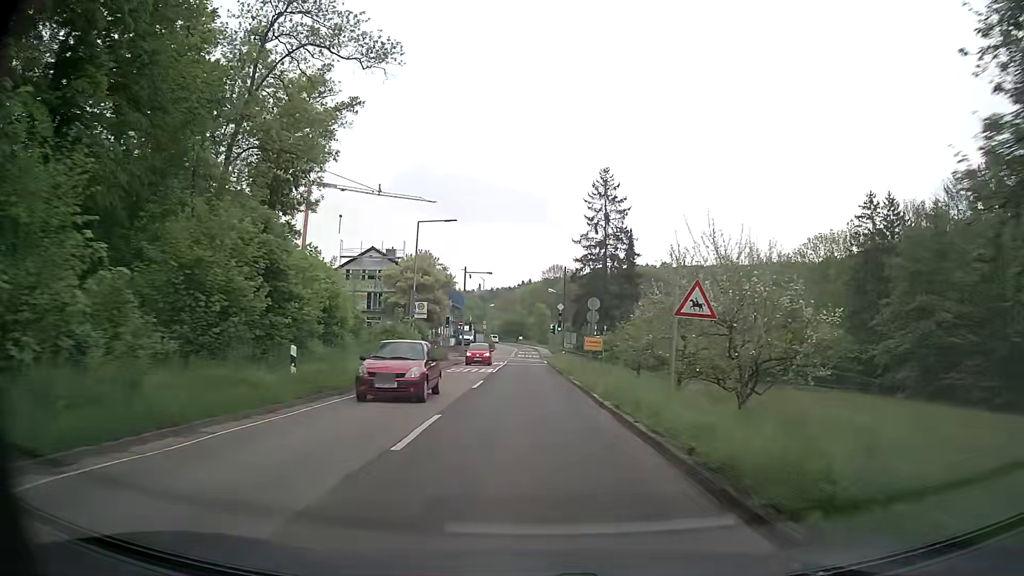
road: secondary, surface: asphalt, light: Day
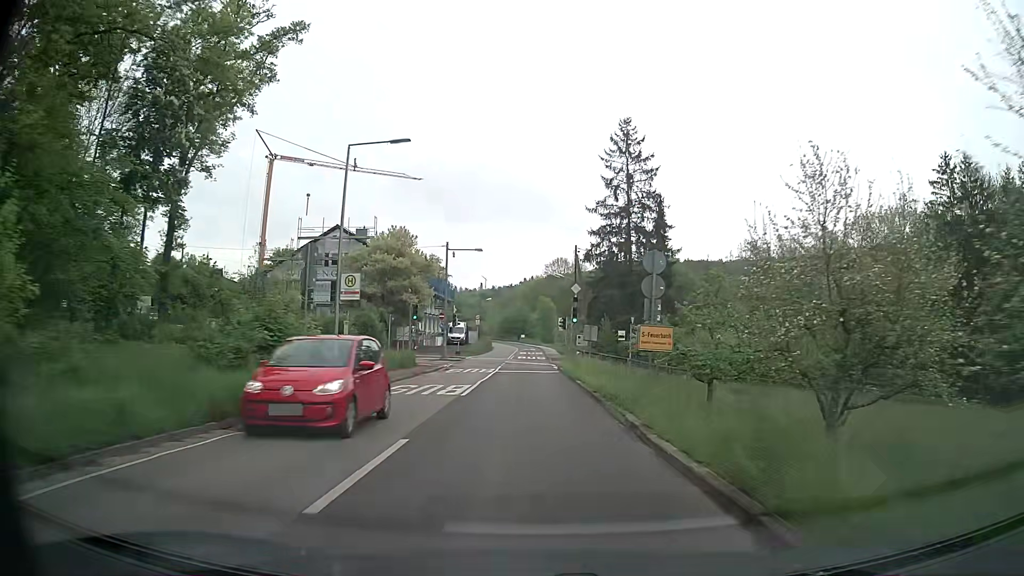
(+0.1, +15.8) m; 0°
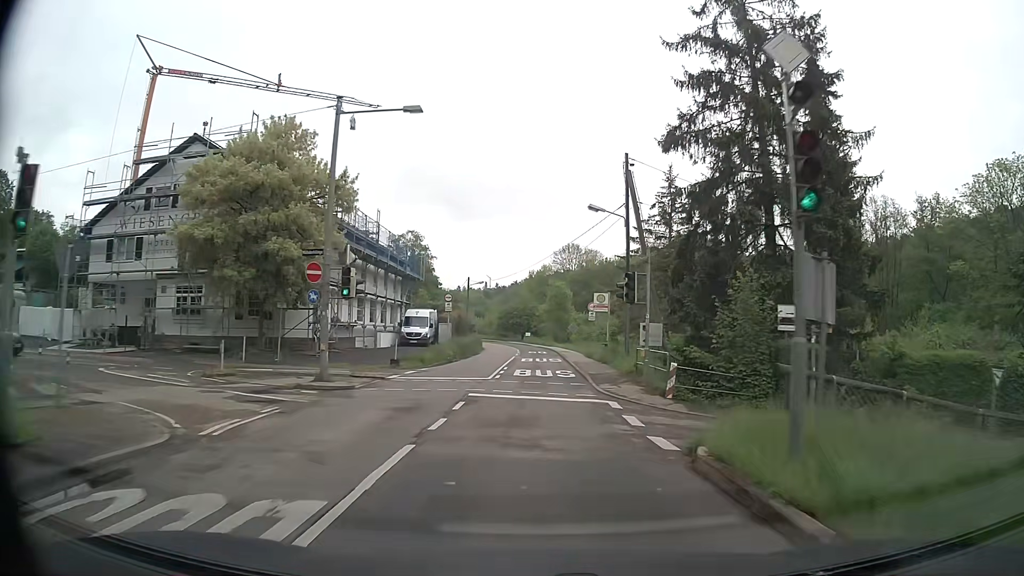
(-0.2, +31.1) m; -1°
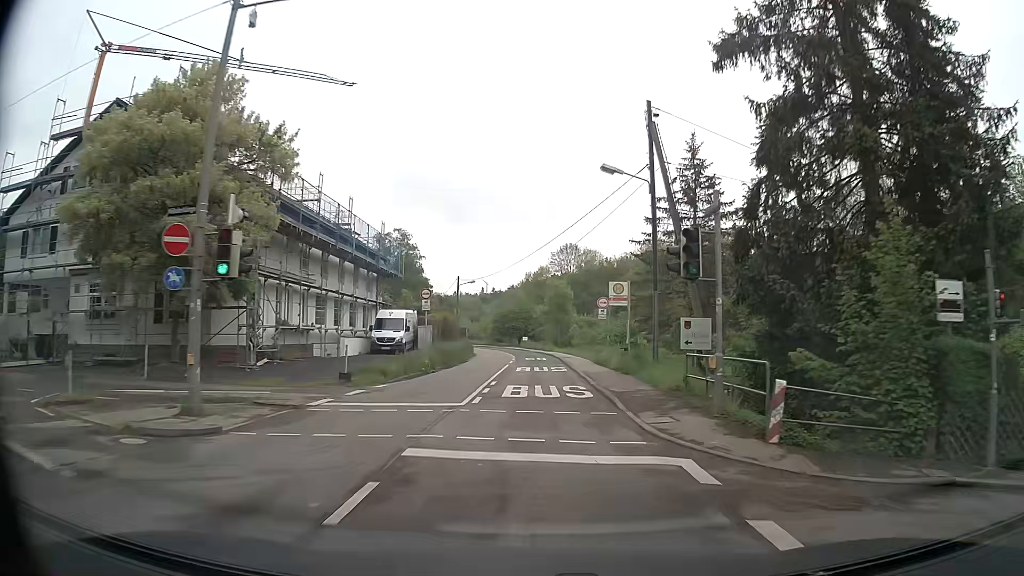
(+0.1, +8.1) m; +2°
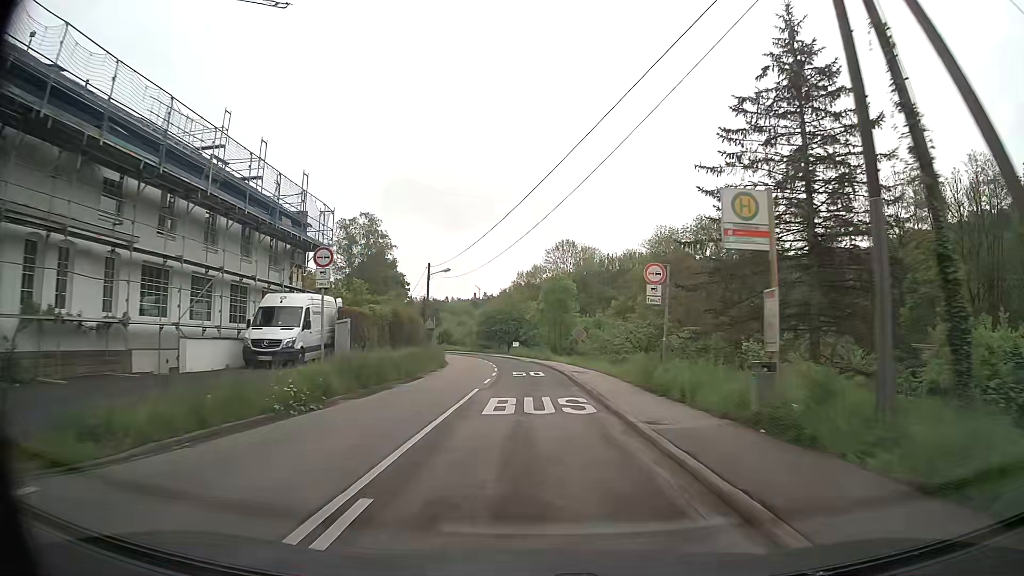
(-0.2, +16.6) m; -1°
